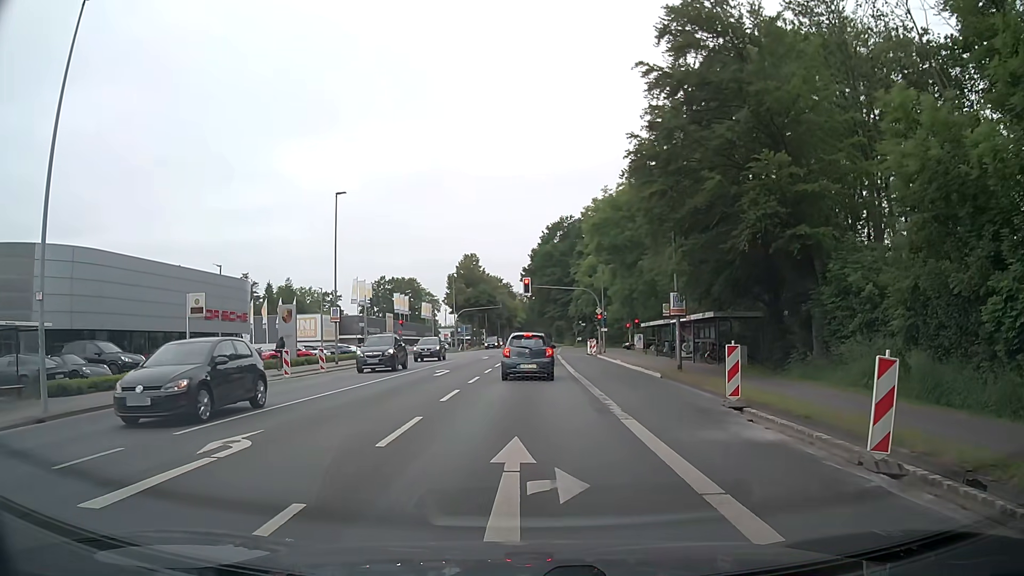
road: secondary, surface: asphalt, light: Day
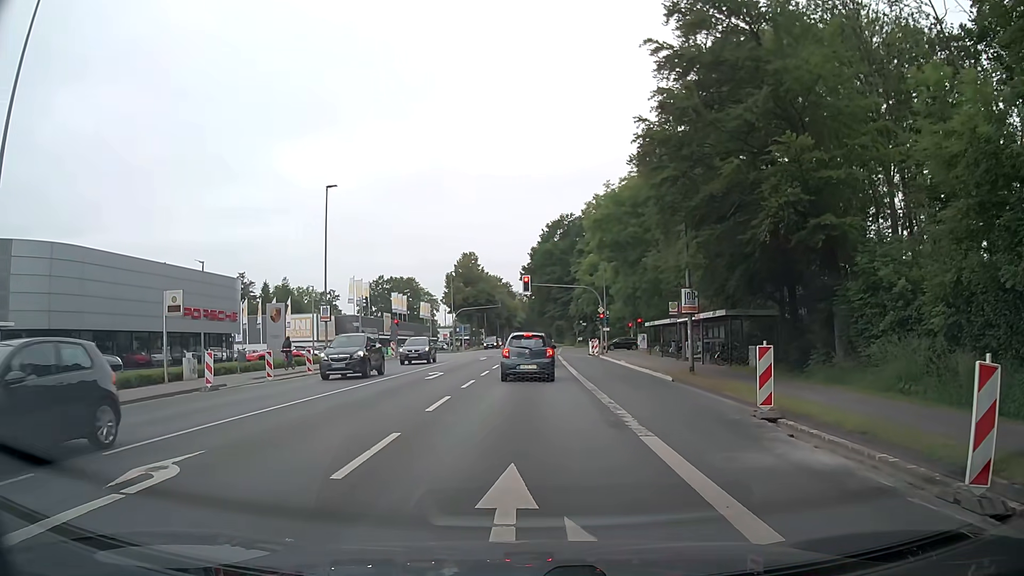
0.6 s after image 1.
(0.0, +1.9) m; +1°
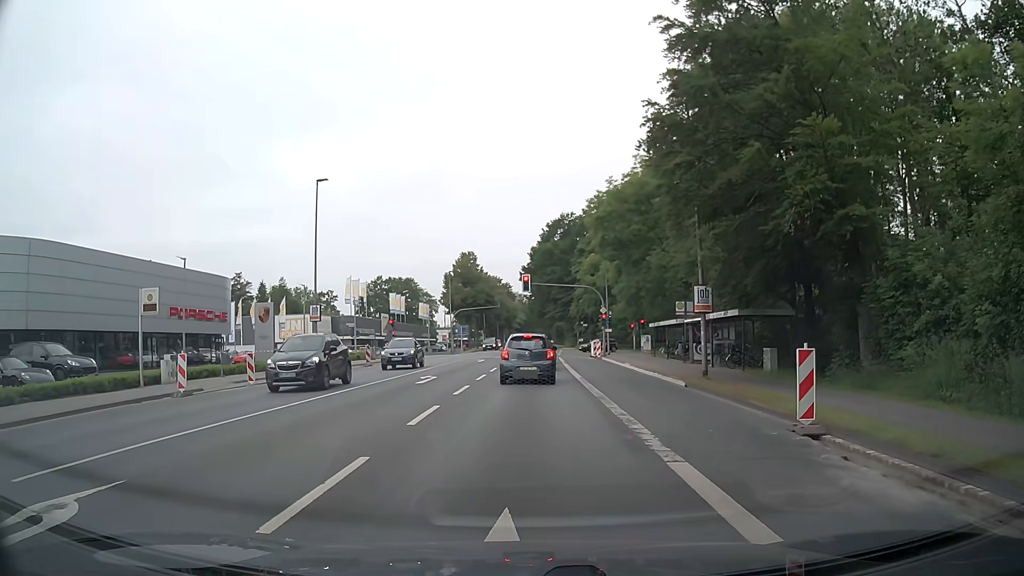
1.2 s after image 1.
(0.0, +1.8) m; -2°
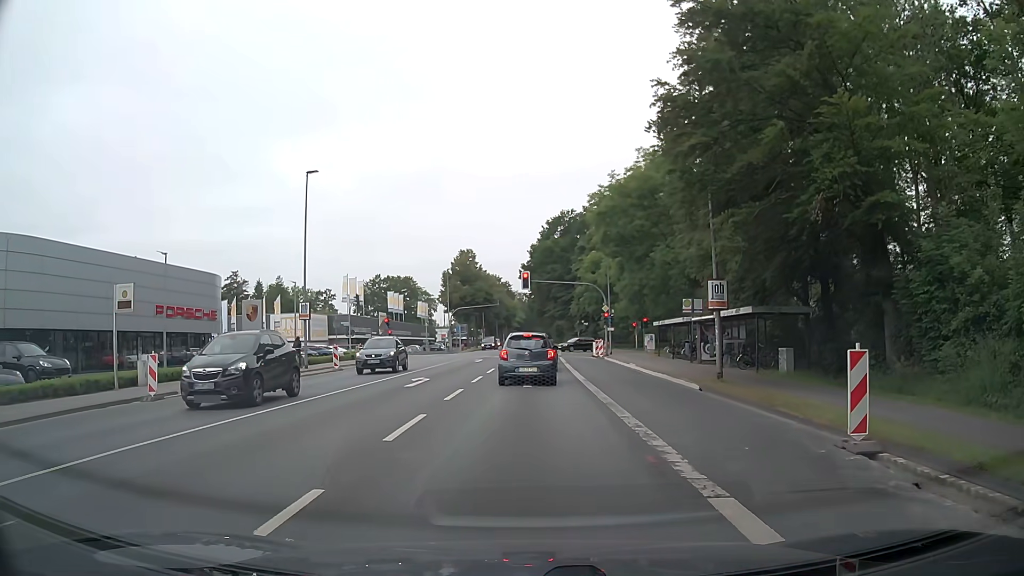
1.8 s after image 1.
(0.0, +1.7) m; 0°
